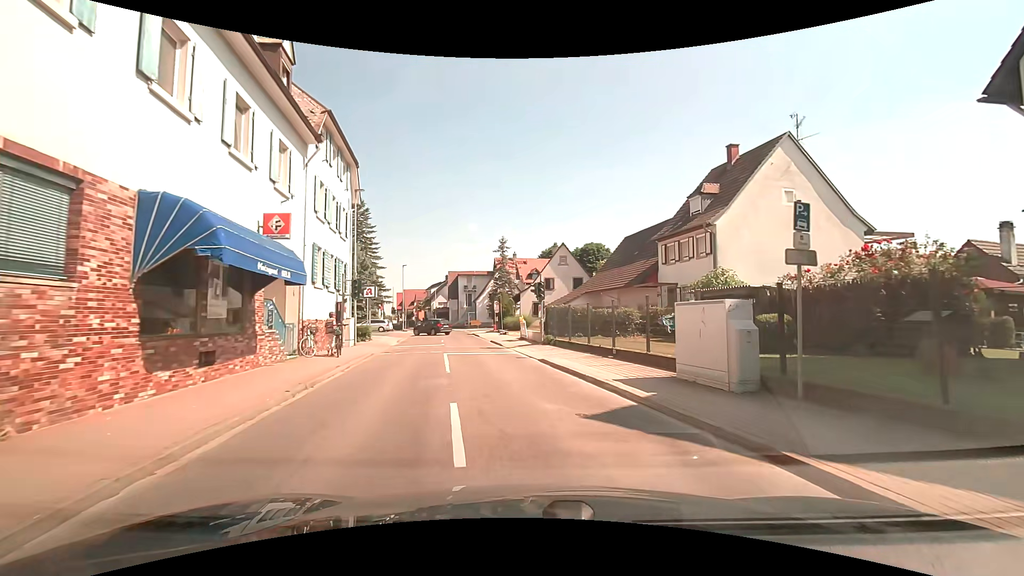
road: secondary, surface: asphalt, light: Day
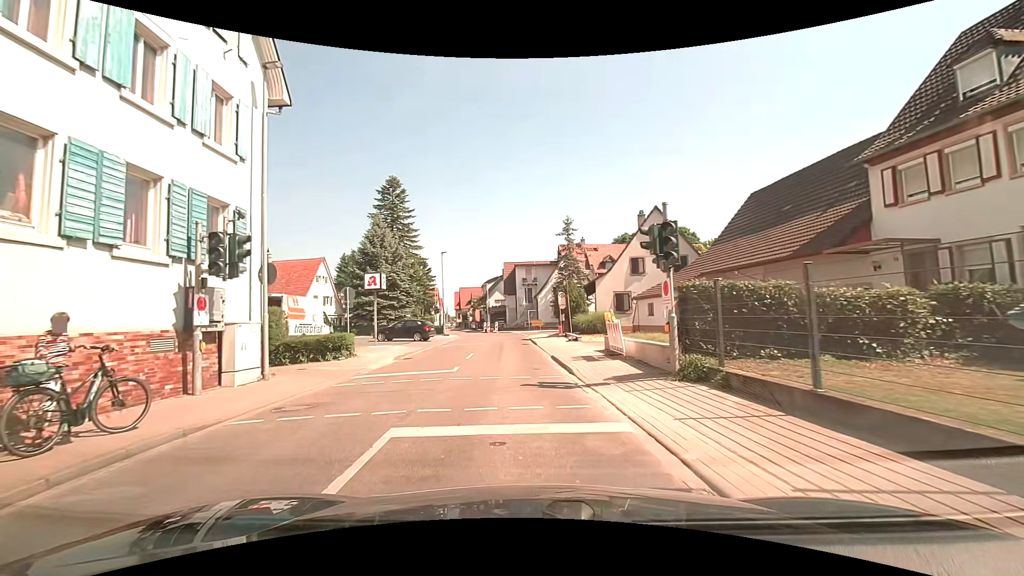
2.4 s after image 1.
(-0.5, +14.3) m; -6°
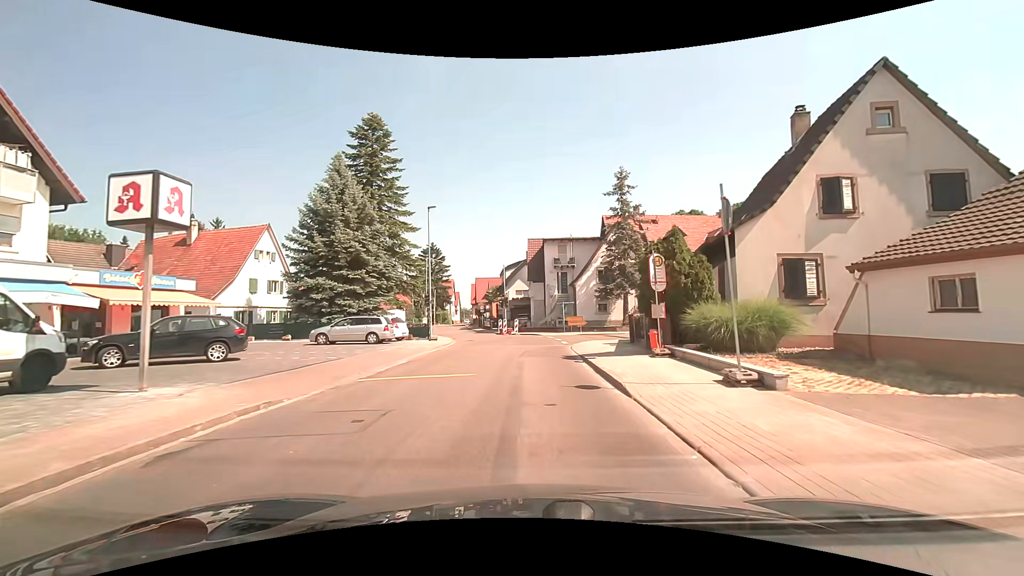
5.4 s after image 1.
(-1.2, +18.9) m; -4°
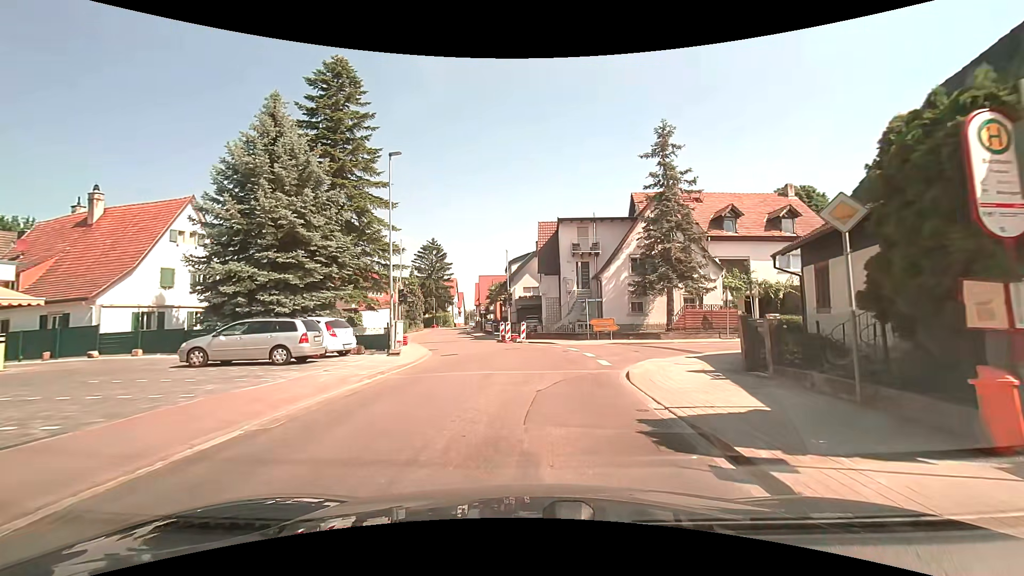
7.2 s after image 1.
(-0.2, +10.4) m; -1°
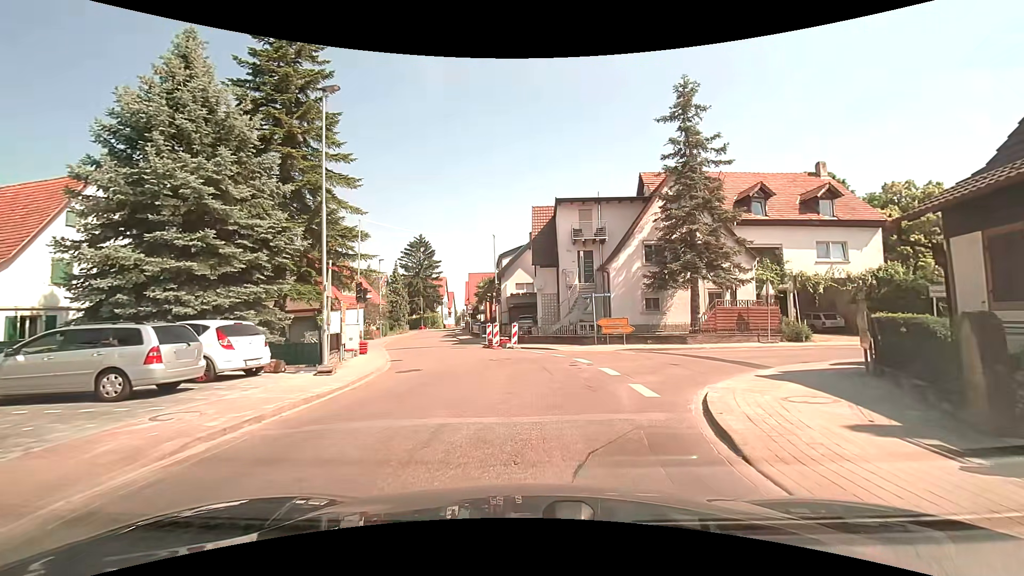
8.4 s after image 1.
(0.0, +5.8) m; 0°
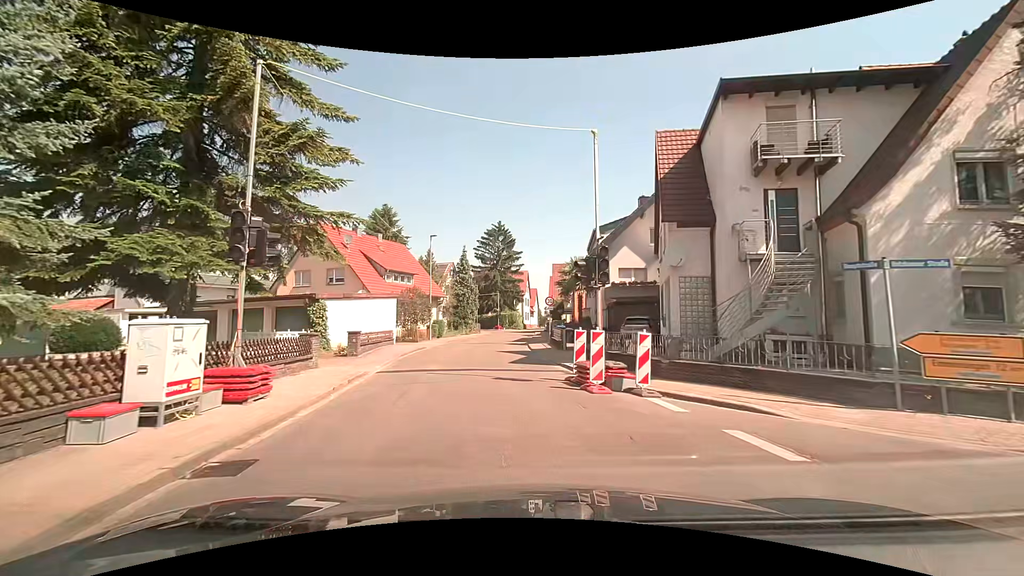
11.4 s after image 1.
(-1.1, +15.0) m; -11°
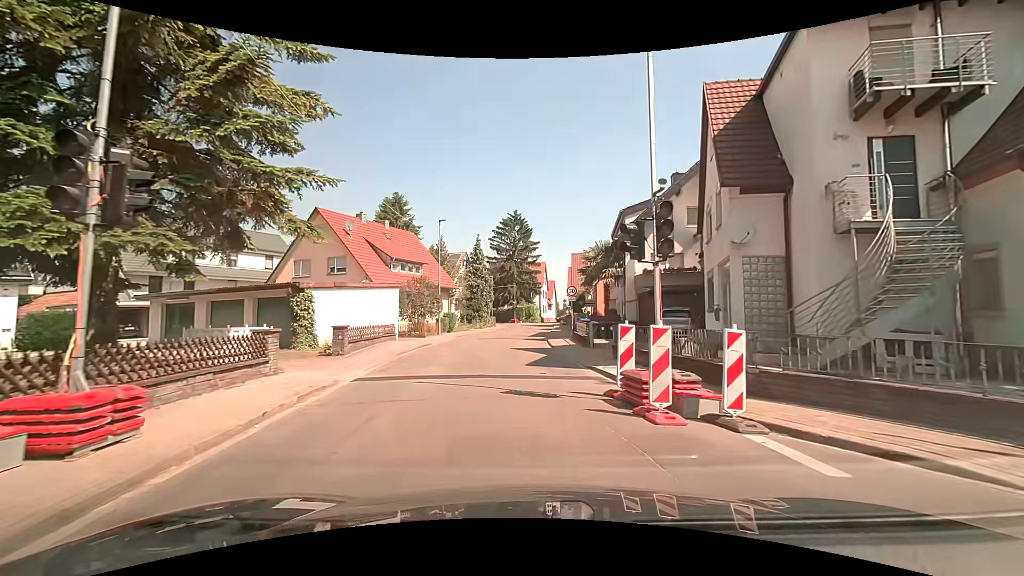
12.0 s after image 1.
(0.0, +3.6) m; -1°
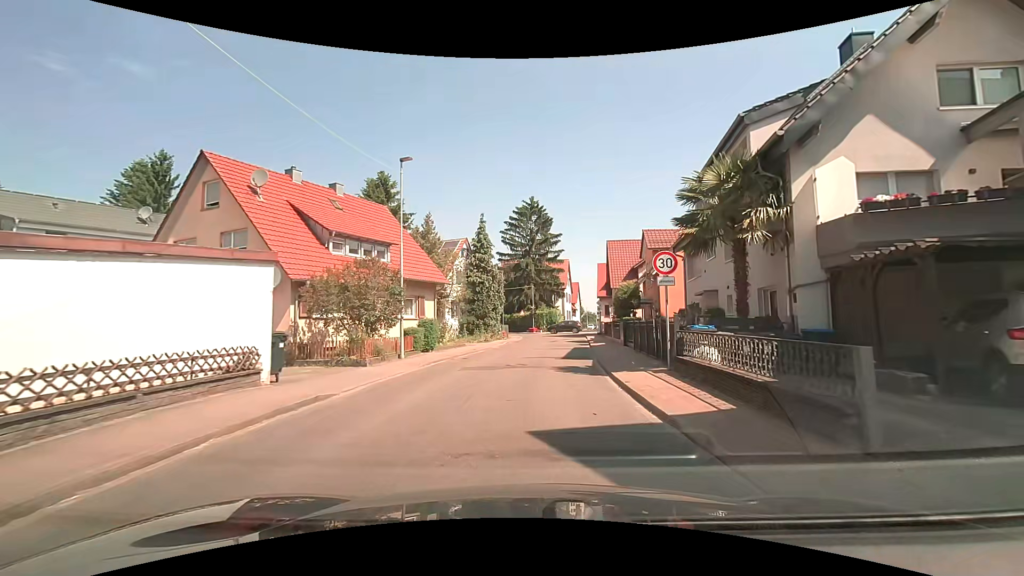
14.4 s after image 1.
(-0.6, +15.4) m; -2°
(0, +10) (+1, +20) (+2, +30) (+3, +40) (+4, +50) (+2, +60) (-4, +68) (-11, +75) (-18, +82) (-25, +89) m
